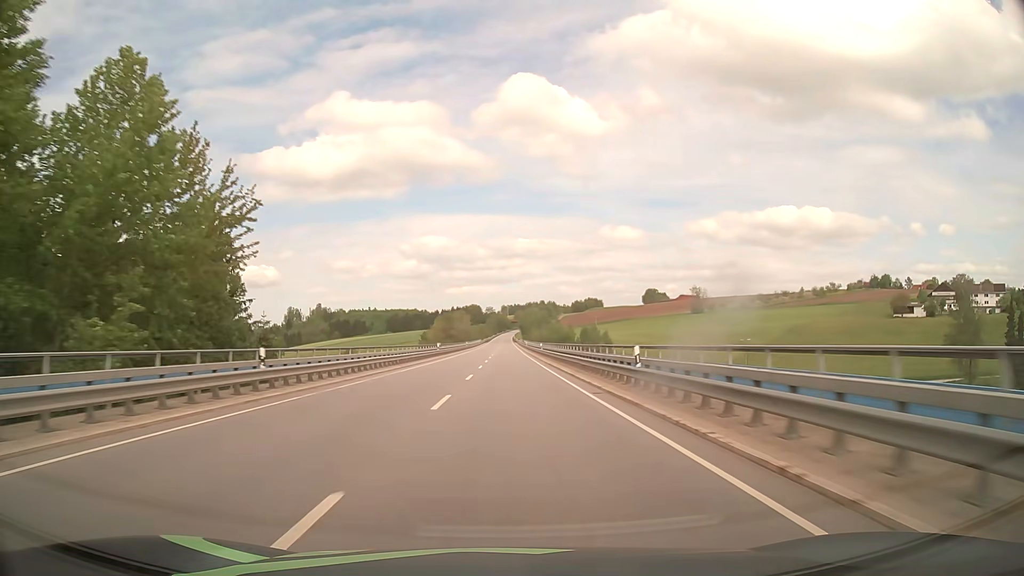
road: primary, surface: asphalt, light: Day
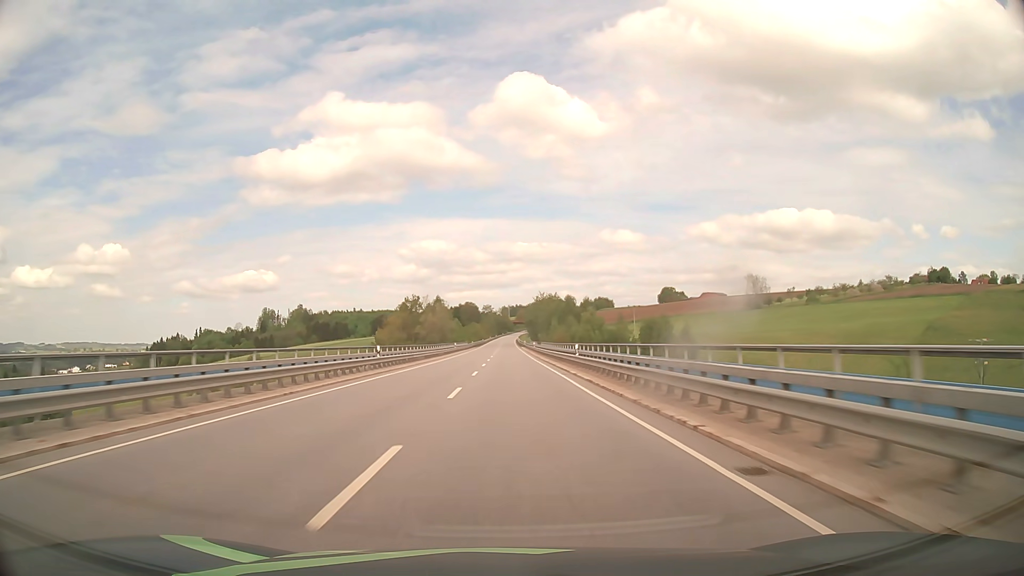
(-0.1, +79.9) m; 0°
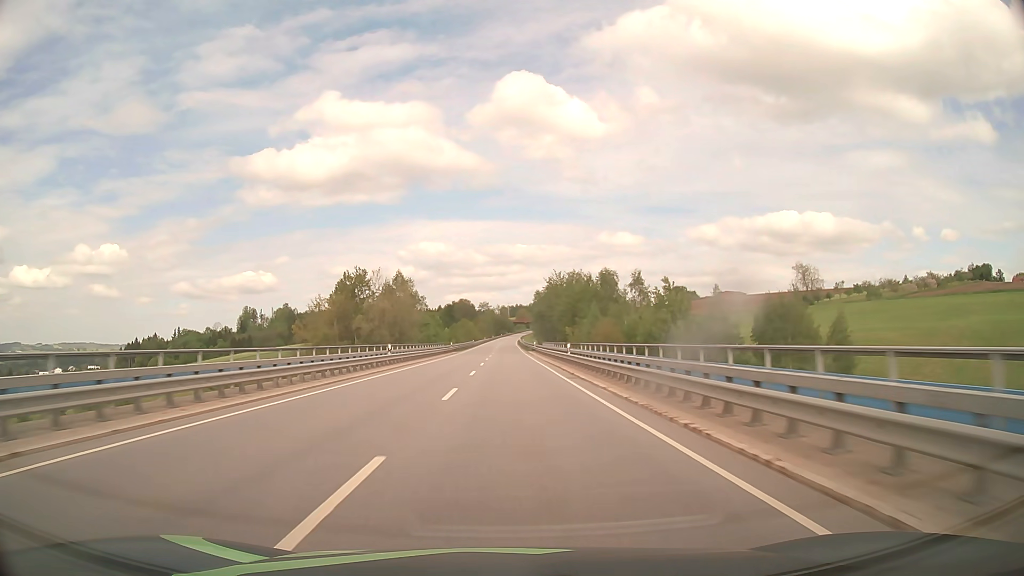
(0.0, +48.5) m; 0°
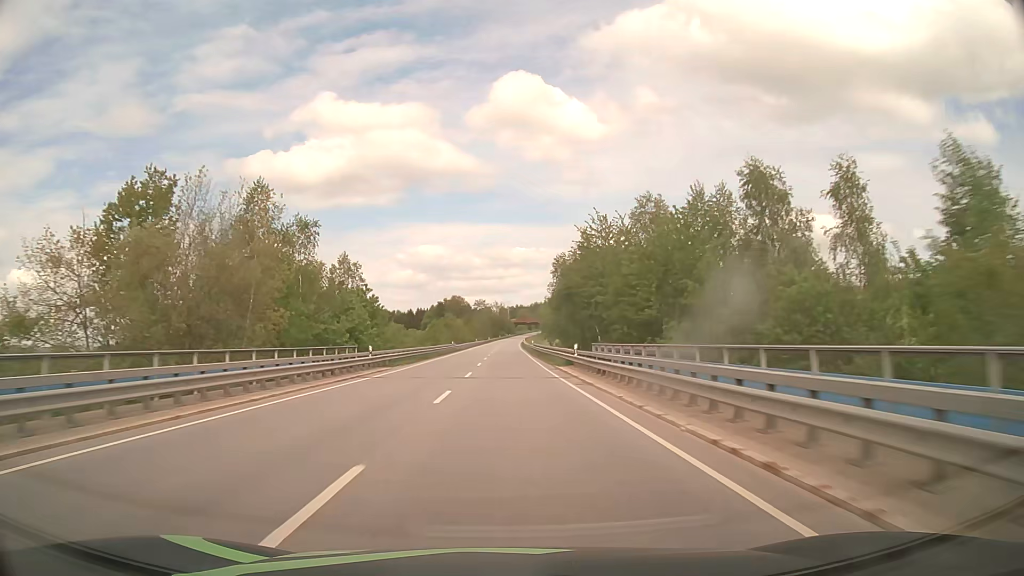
(0.0, +49.1) m; 0°
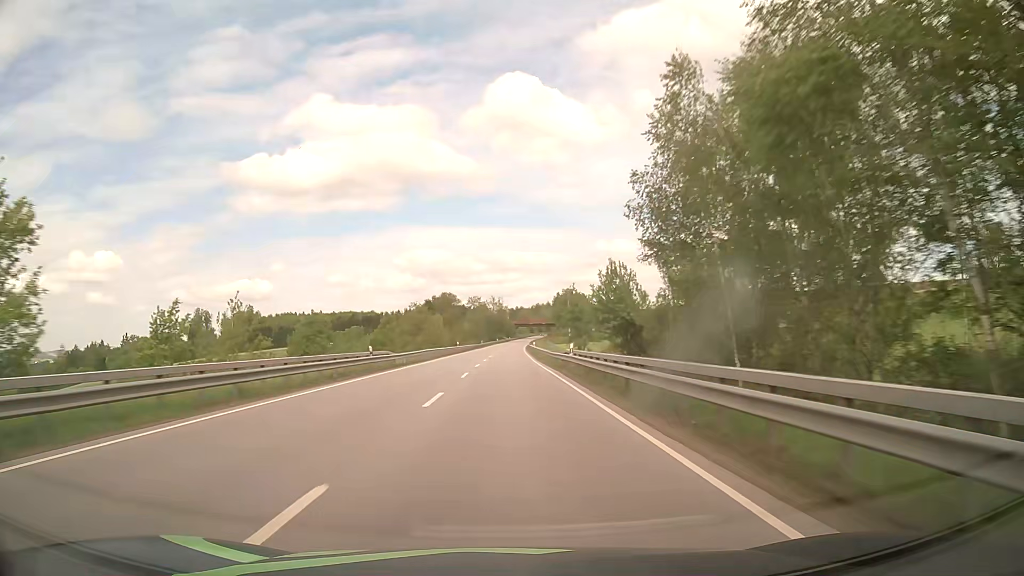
(0.0, +49.0) m; 0°
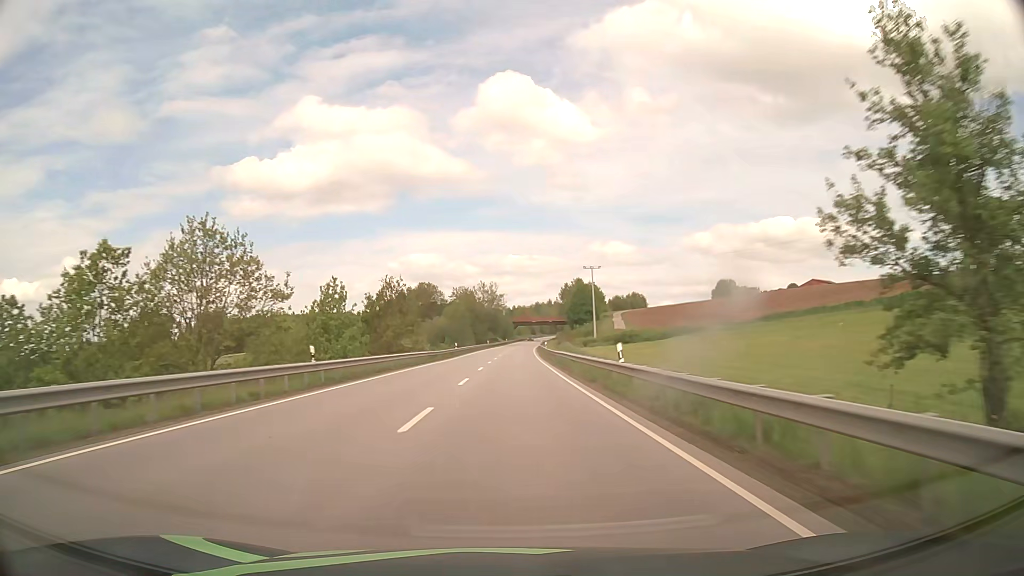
(-0.3, +62.9) m; 0°
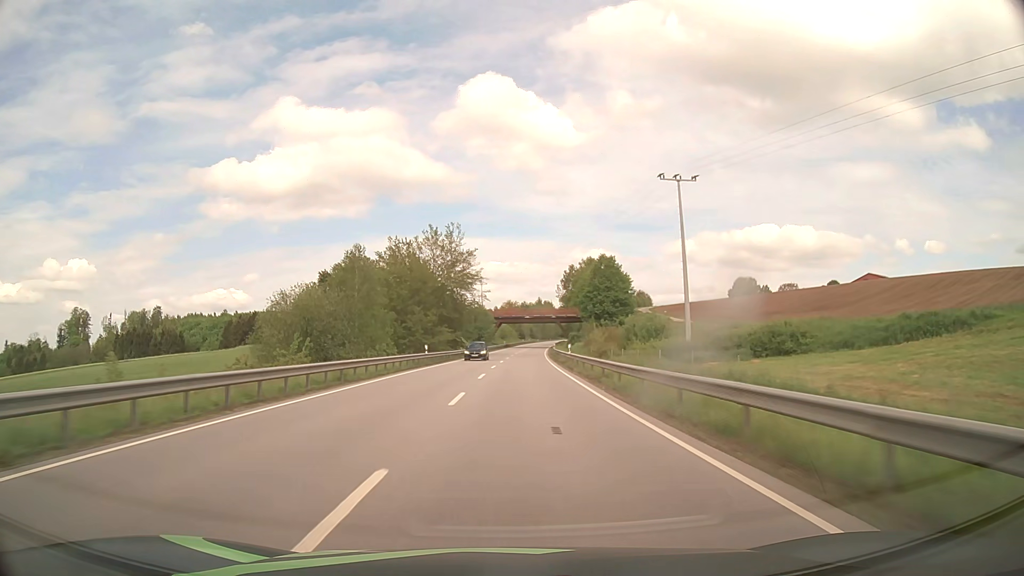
(+0.8, +77.7) m; +2°
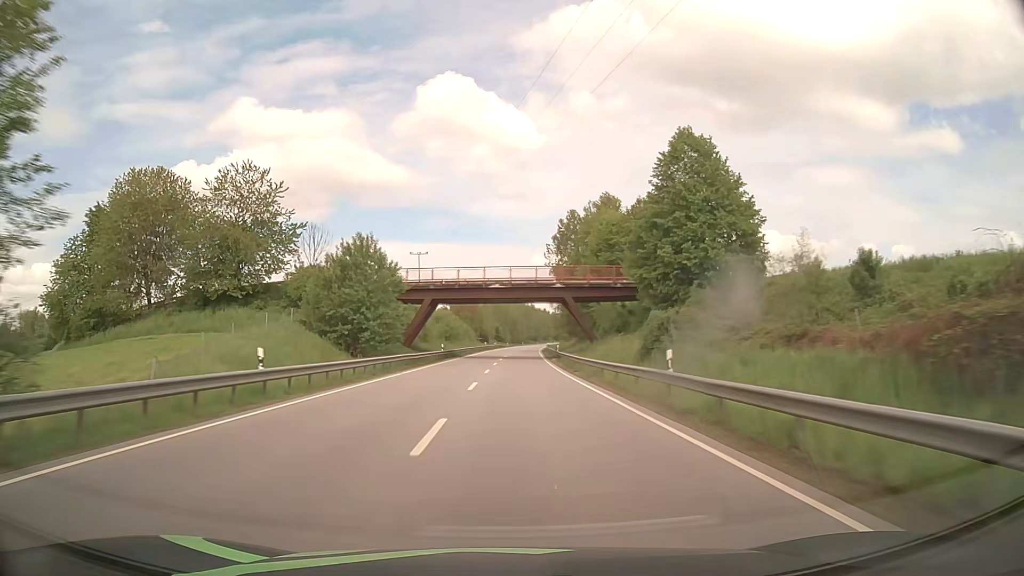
(+1.6, +77.7) m; +3°
(0, +10) (0, +20) (0, +30) (+1, +40) (+1, +50) (+1, +60) (+2, +70) (+2, +80) (+2, +90) (+3, +100) m
